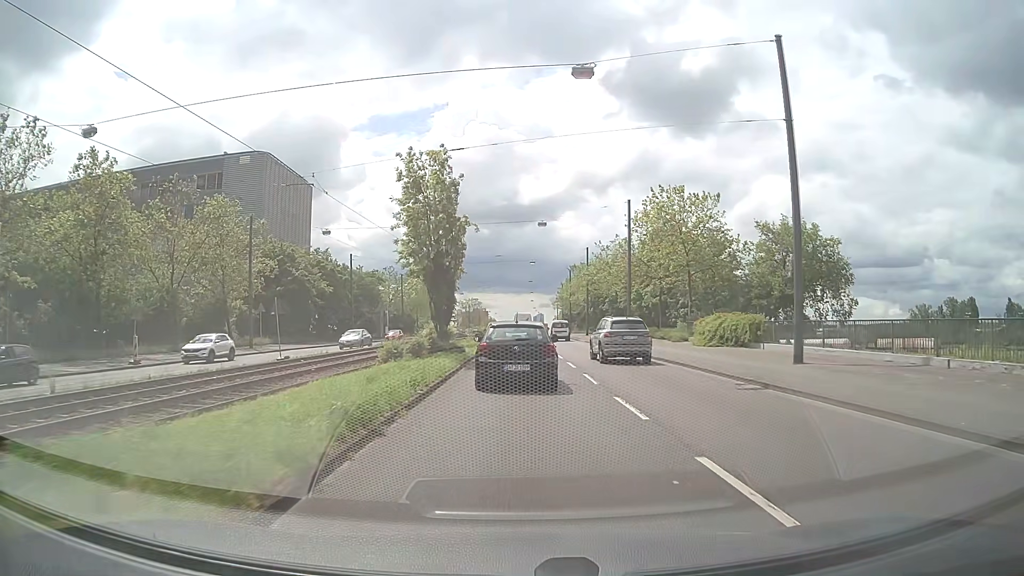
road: primary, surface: asphalt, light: Day
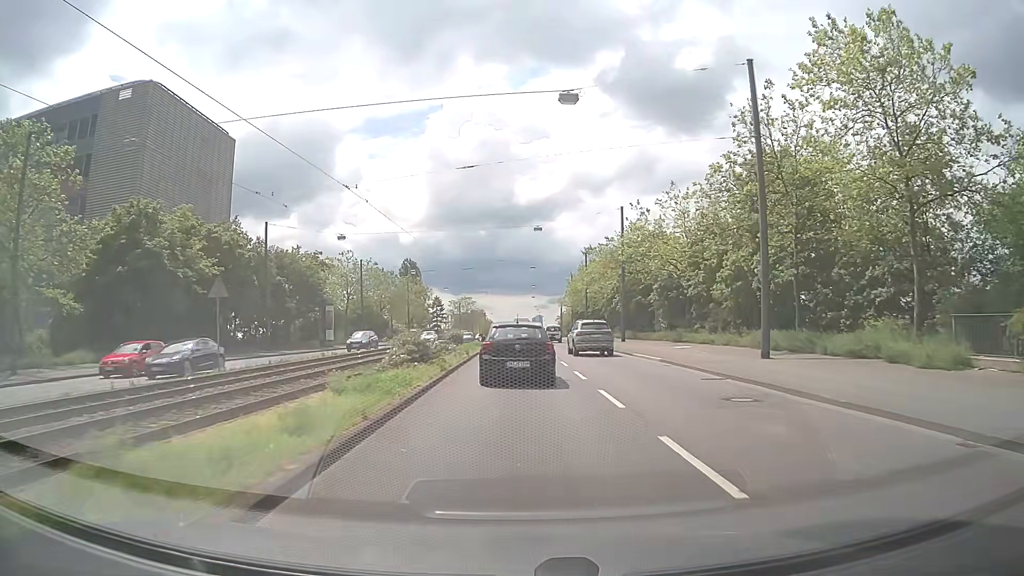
(-0.1, +28.8) m; 0°
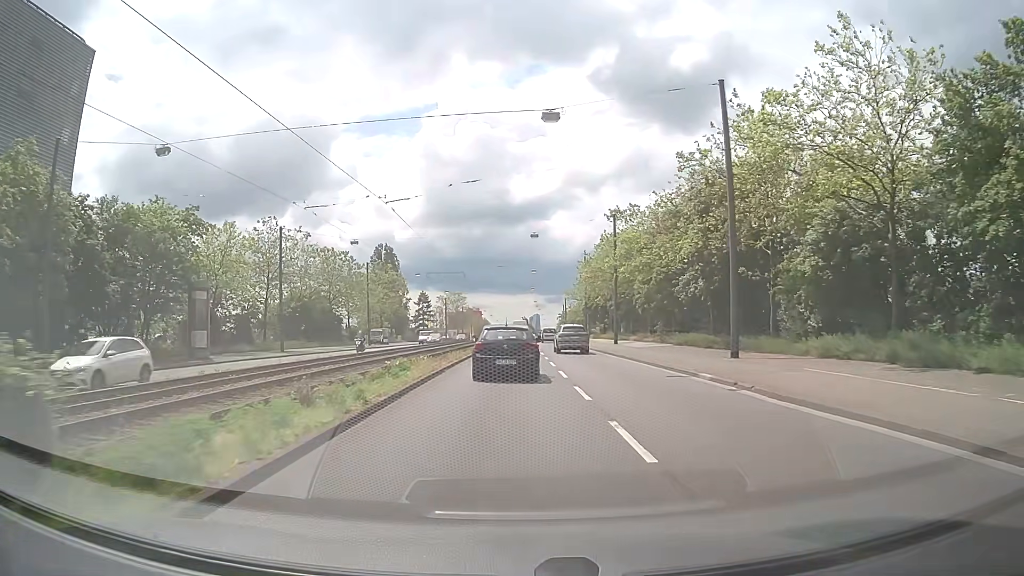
(+0.1, +28.5) m; 0°
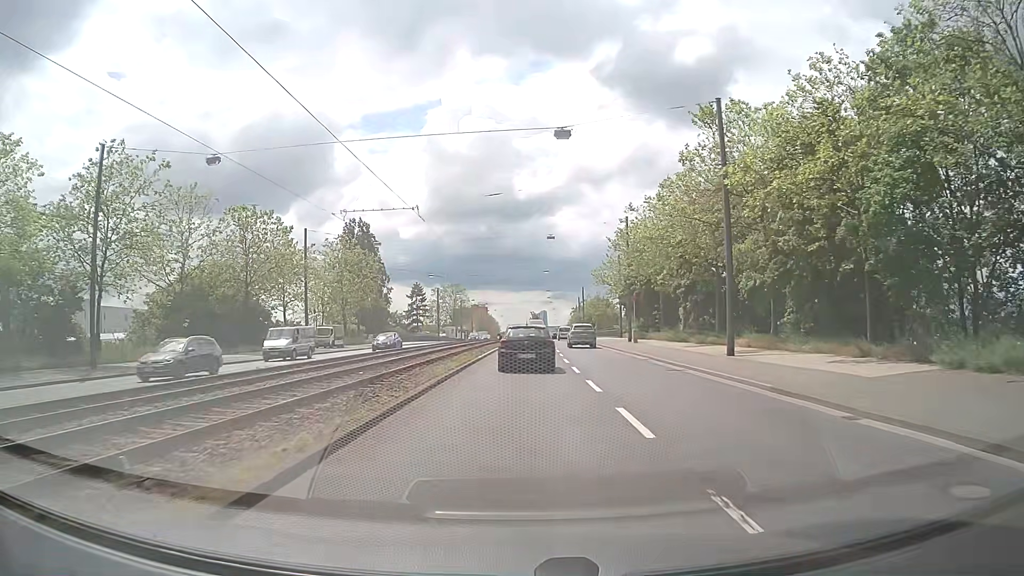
(-0.1, +28.6) m; 0°
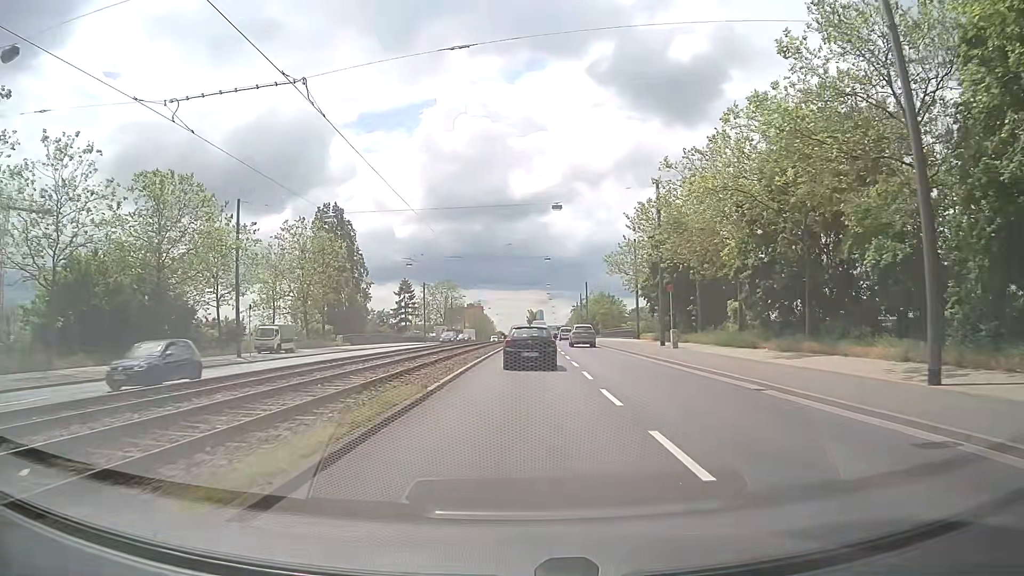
(+0.1, +14.4) m; +1°
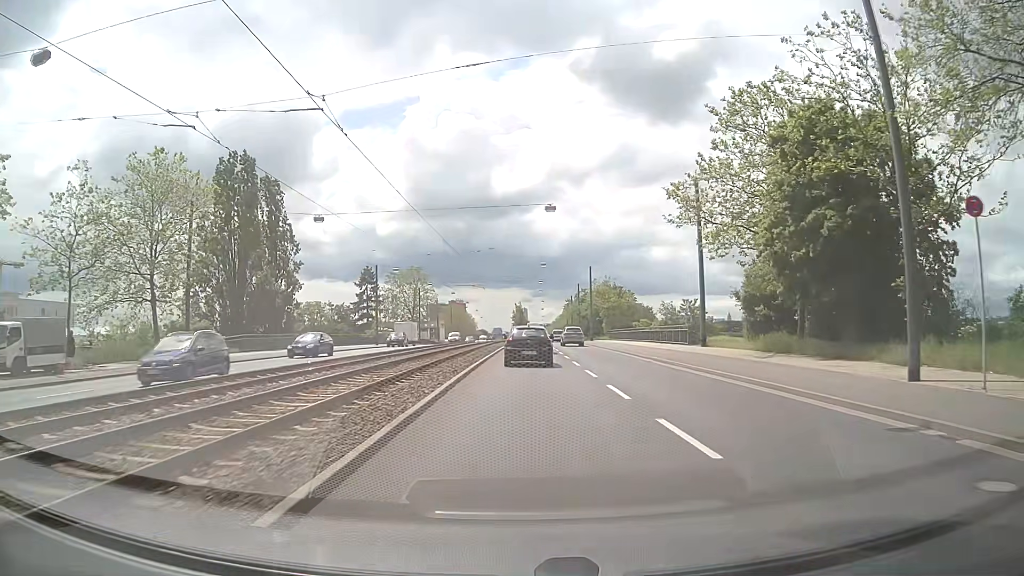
(0.0, +29.1) m; +1°
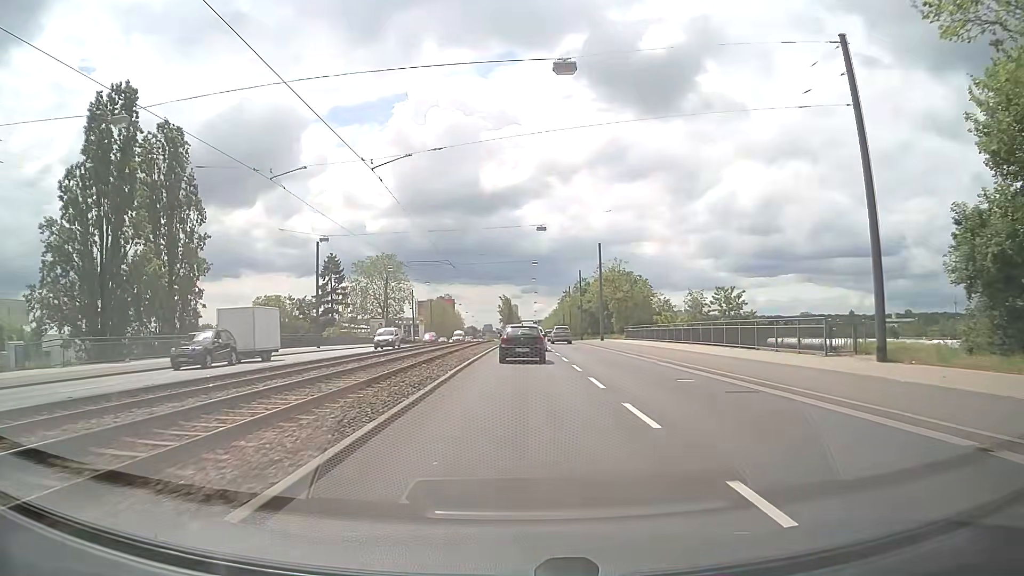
(+0.4, +22.4) m; +1°
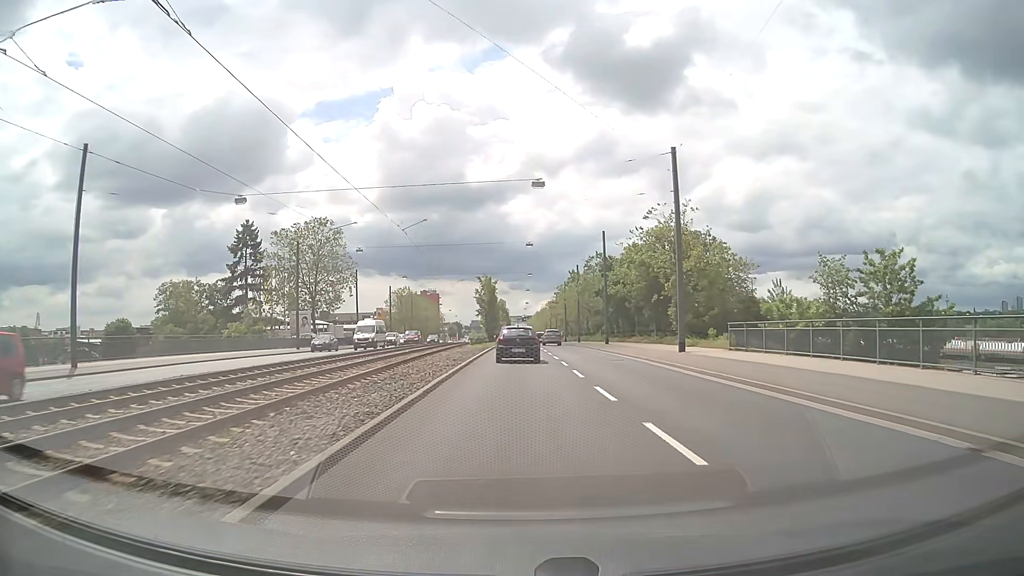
(+0.2, +38.7) m; +1°
(0, +10) (0, +20) (0, +30) (0, +40) (0, +50) (0, +60) (0, +70) (0, +80) (0, +90) (0, +100) m
